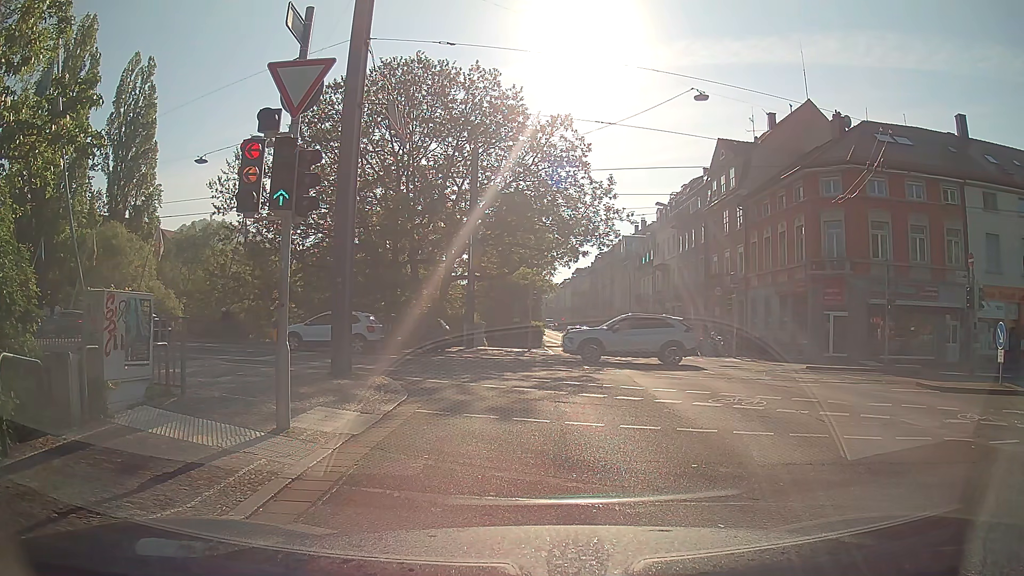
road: primary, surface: asphalt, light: Day
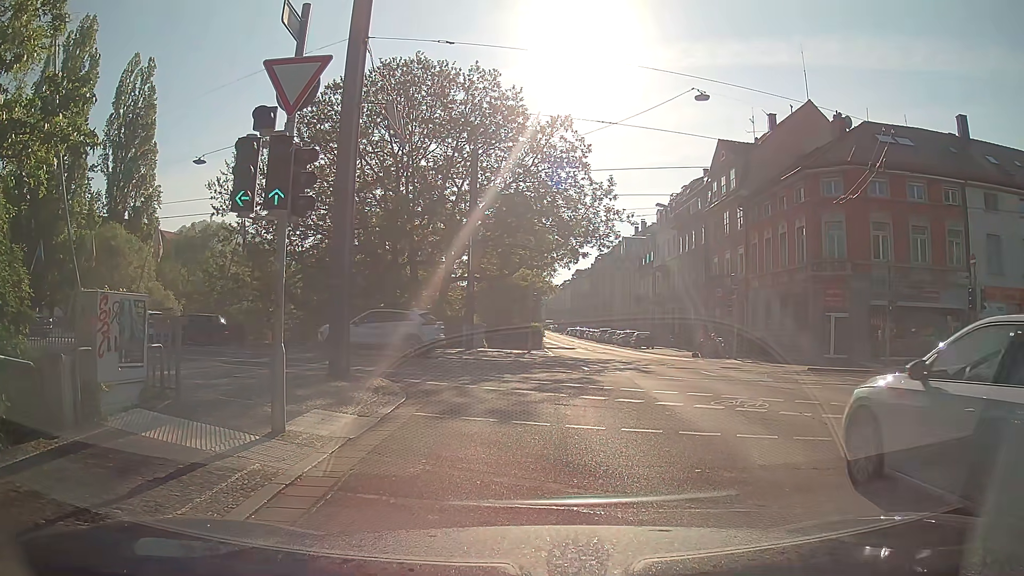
(0.0, +0.1) m; 0°
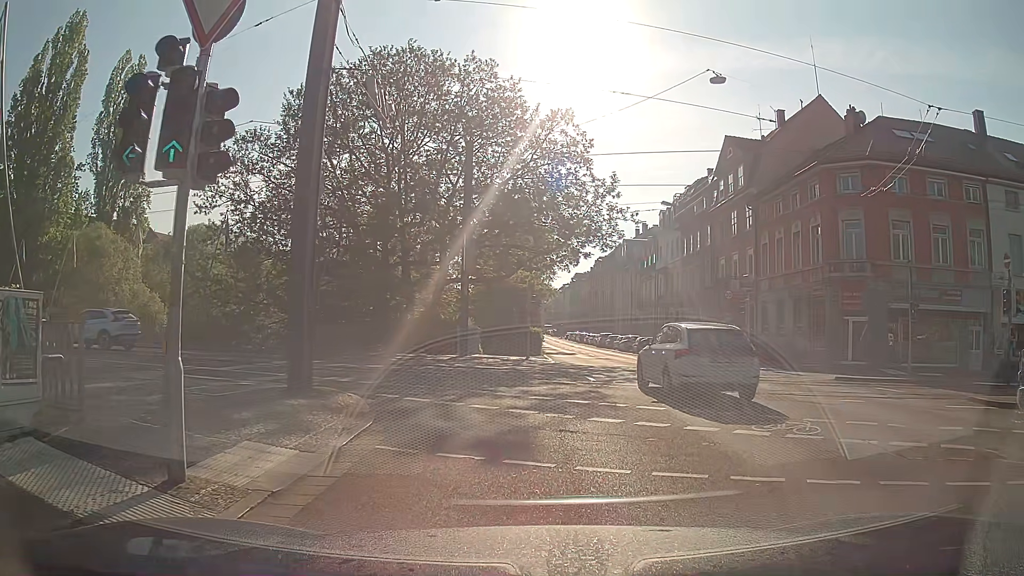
(0.0, +2.5) m; 0°
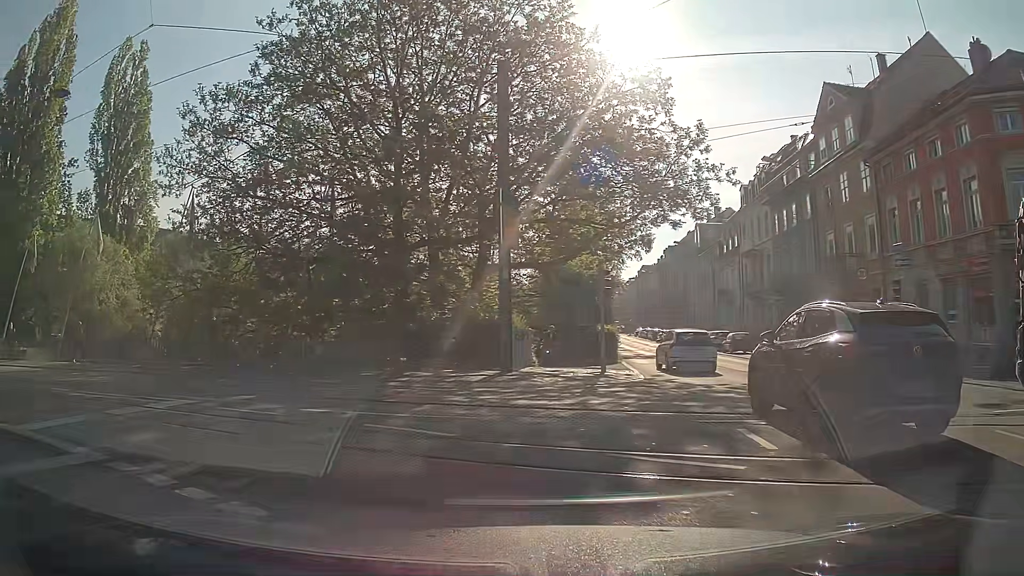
(-0.3, +10.2) m; -6°
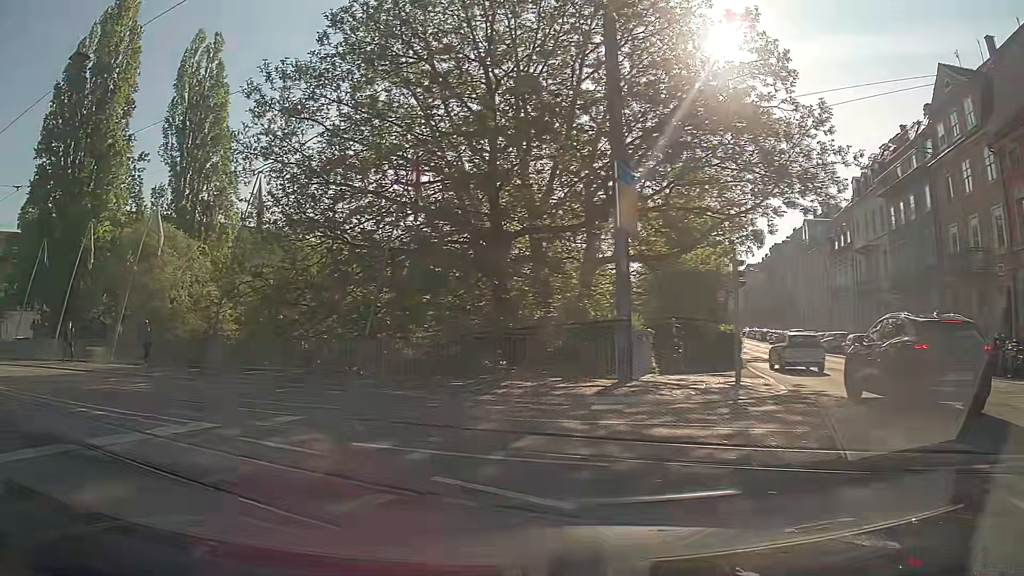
(-0.3, +3.3) m; -11°
